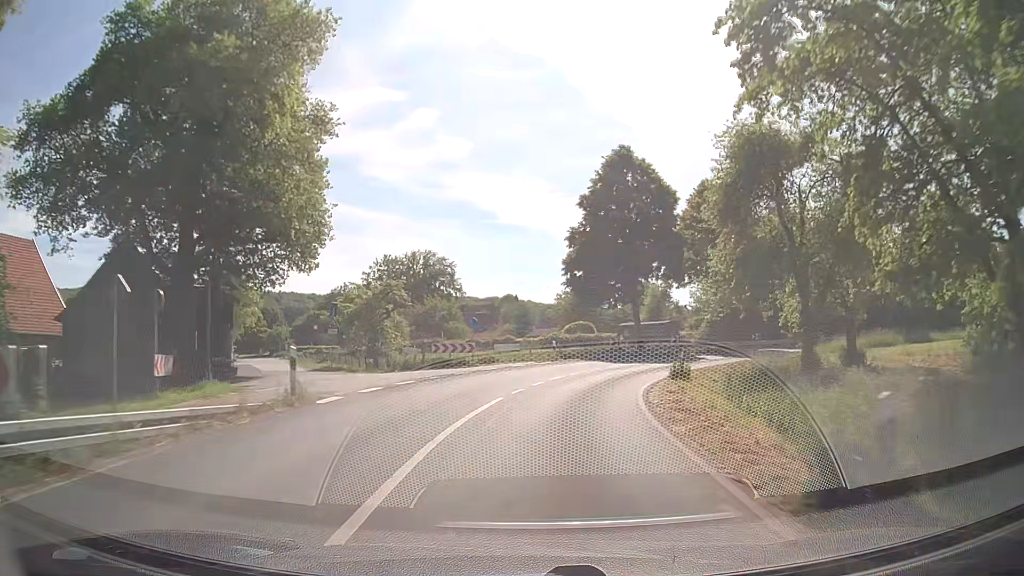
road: secondary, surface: asphalt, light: Day
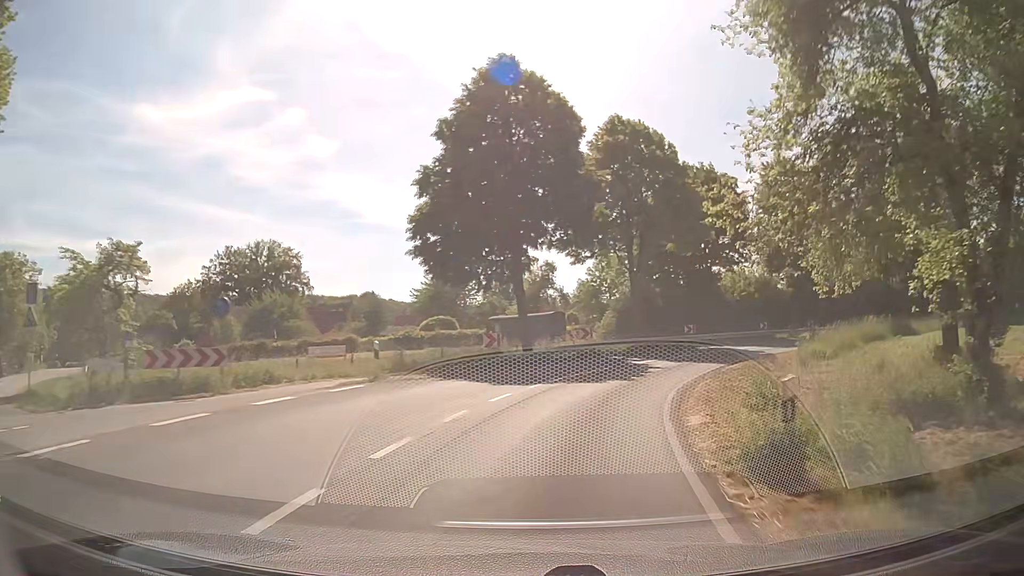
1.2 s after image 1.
(+1.6, +18.2) m; +11°
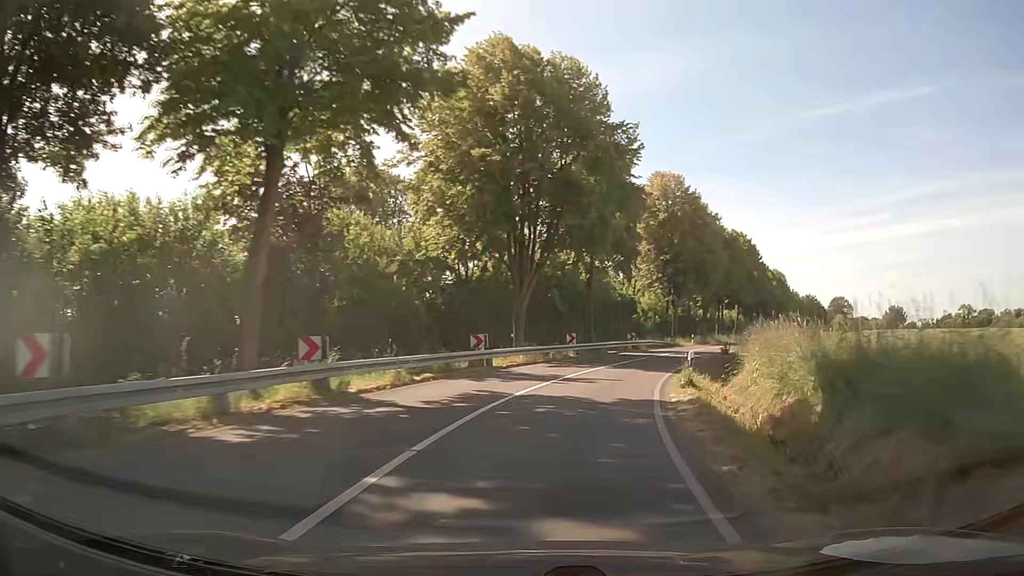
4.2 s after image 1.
(+17.5, +42.3) m; +44°
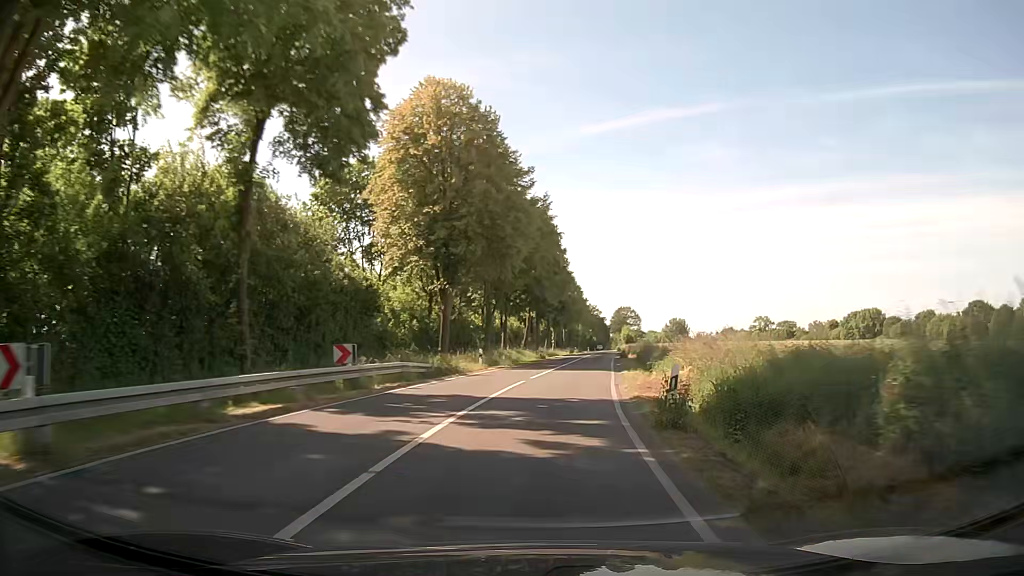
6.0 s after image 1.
(+5.8, +30.3) m; +21°
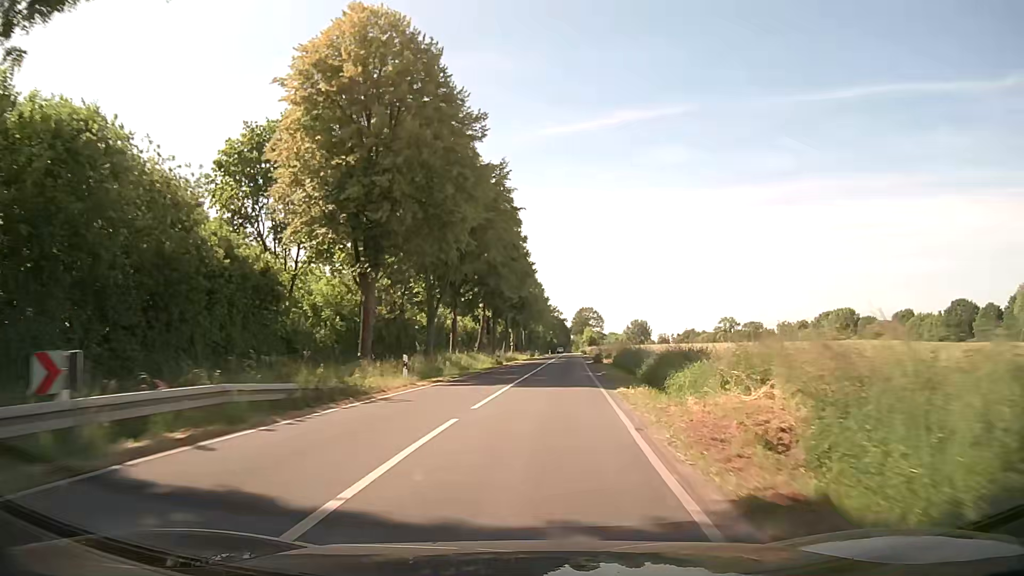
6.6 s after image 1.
(+0.3, +11.2) m; +3°
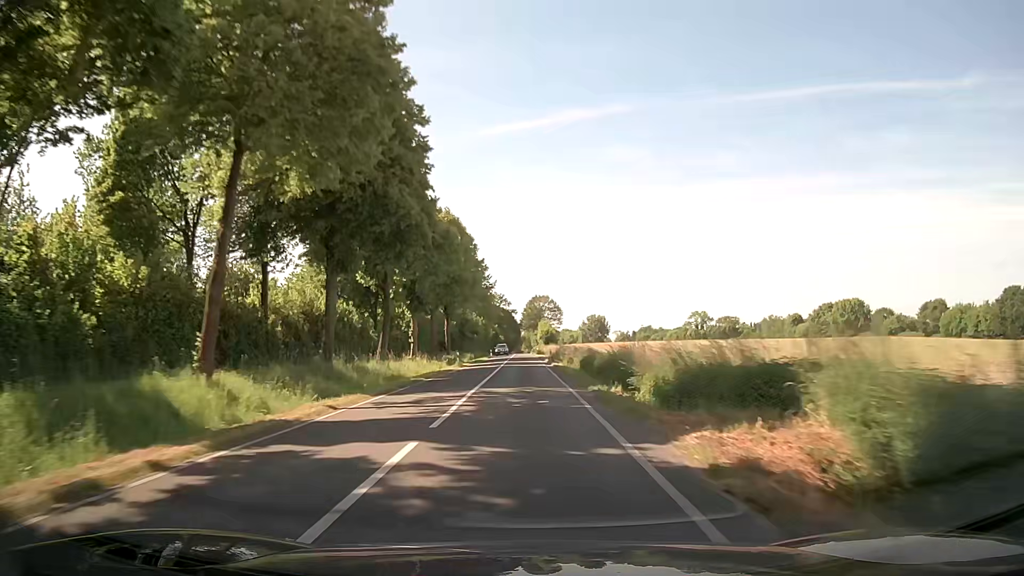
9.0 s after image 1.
(+2.7, +49.4) m; +4°
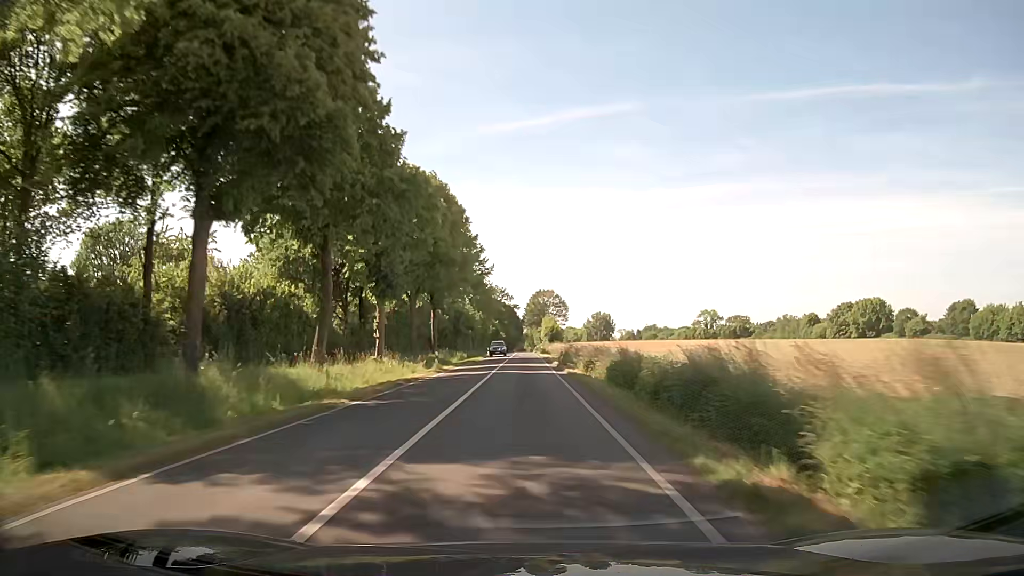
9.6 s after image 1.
(-0.1, +13.5) m; -1°
